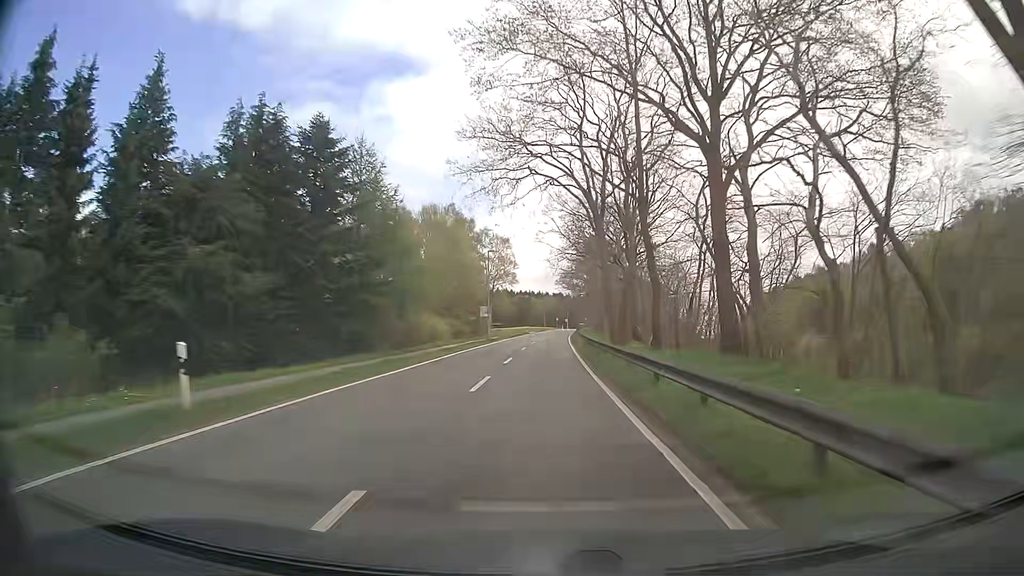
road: tertiary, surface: asphalt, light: Day
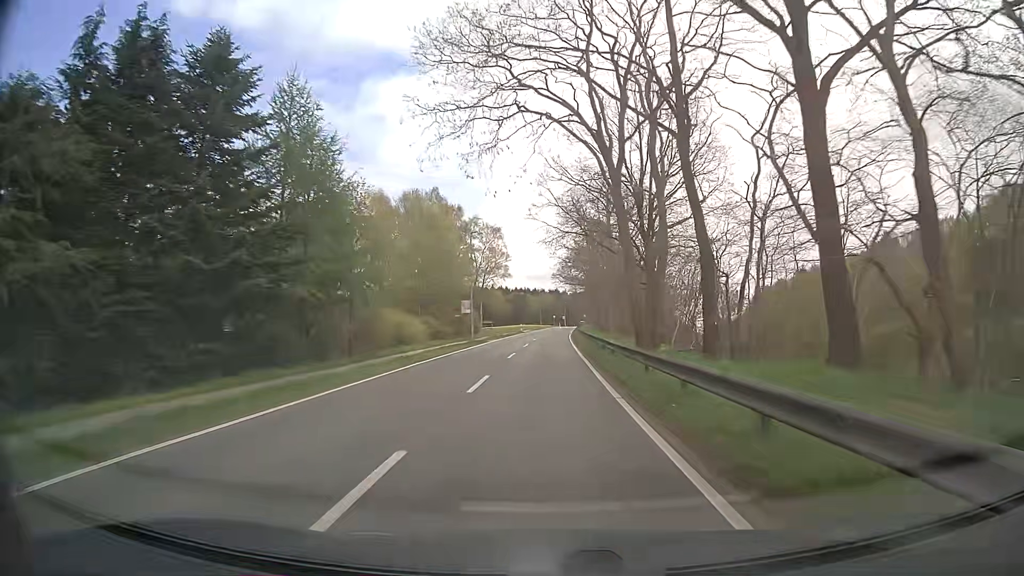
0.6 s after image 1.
(0.0, +10.7) m; 0°
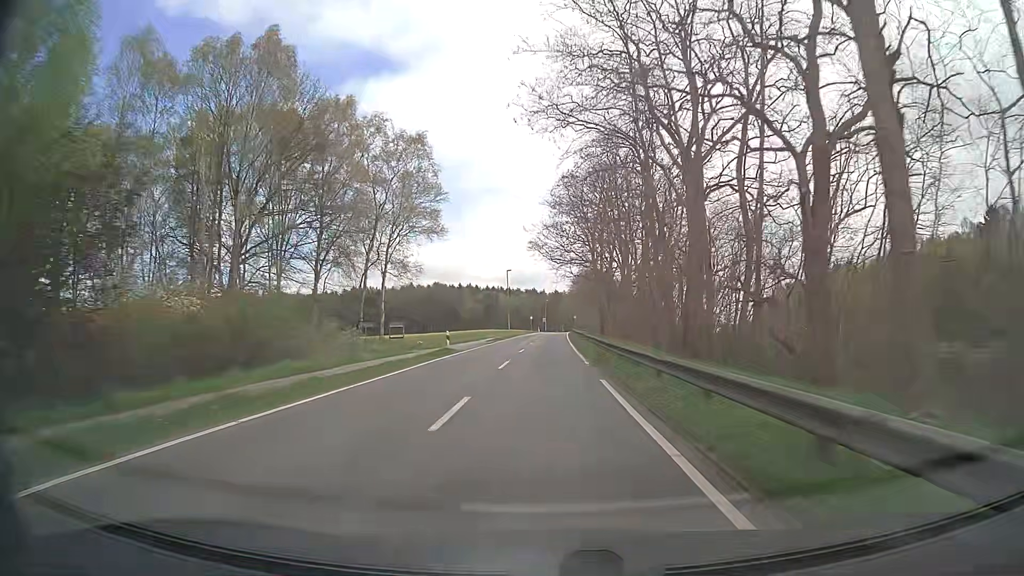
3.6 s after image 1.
(+1.1, +53.6) m; +2°
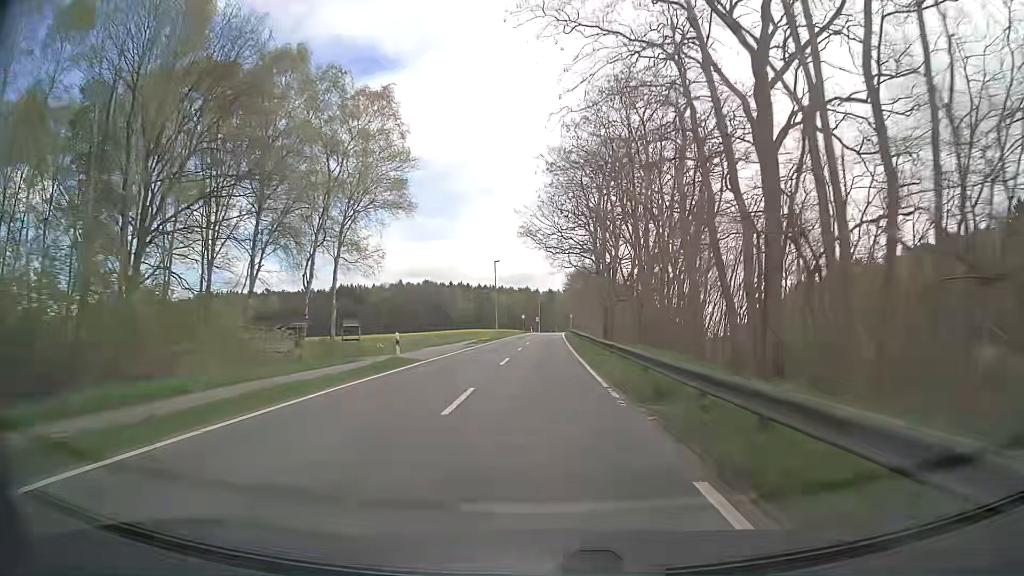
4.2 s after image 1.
(0.0, +10.7) m; +1°
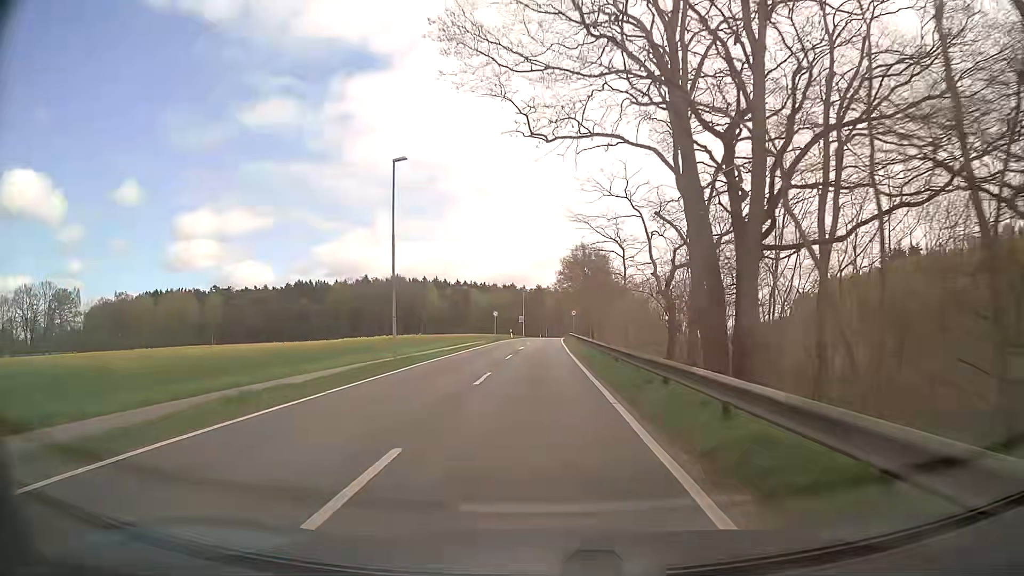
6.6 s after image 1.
(+0.2, +42.9) m; 0°
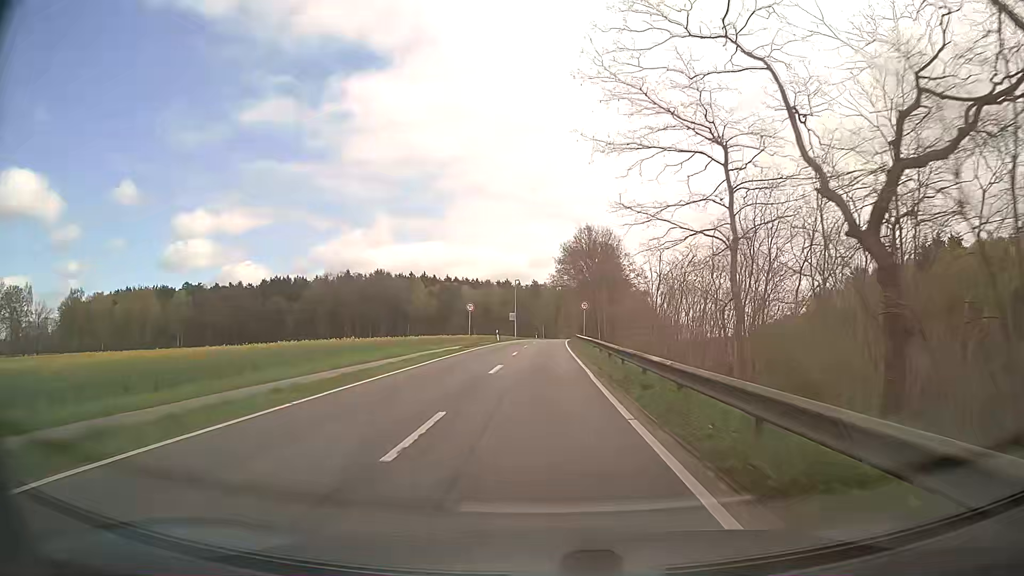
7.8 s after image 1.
(+0.2, +21.5) m; +1°
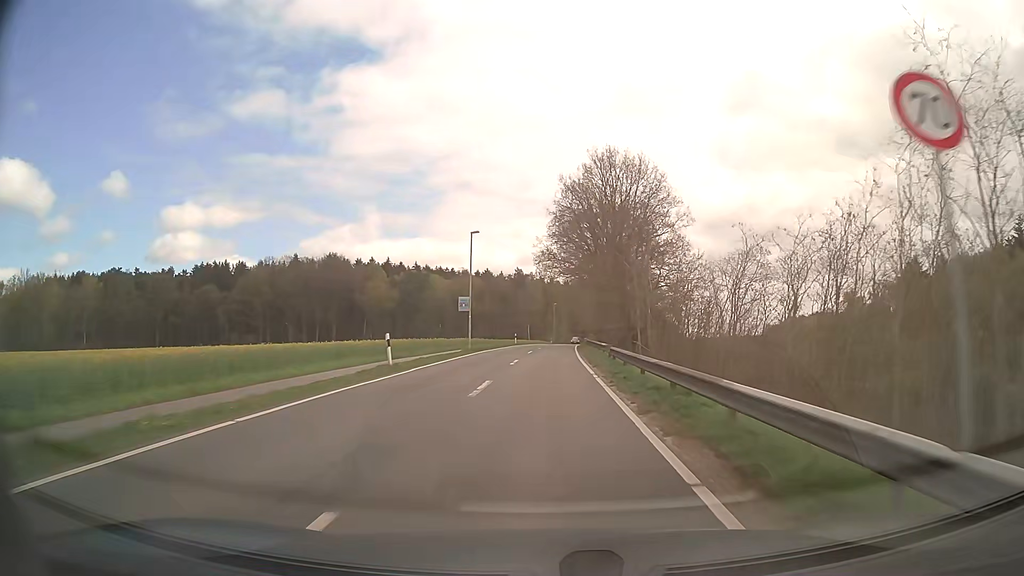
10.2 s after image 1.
(+0.3, +43.0) m; +1°
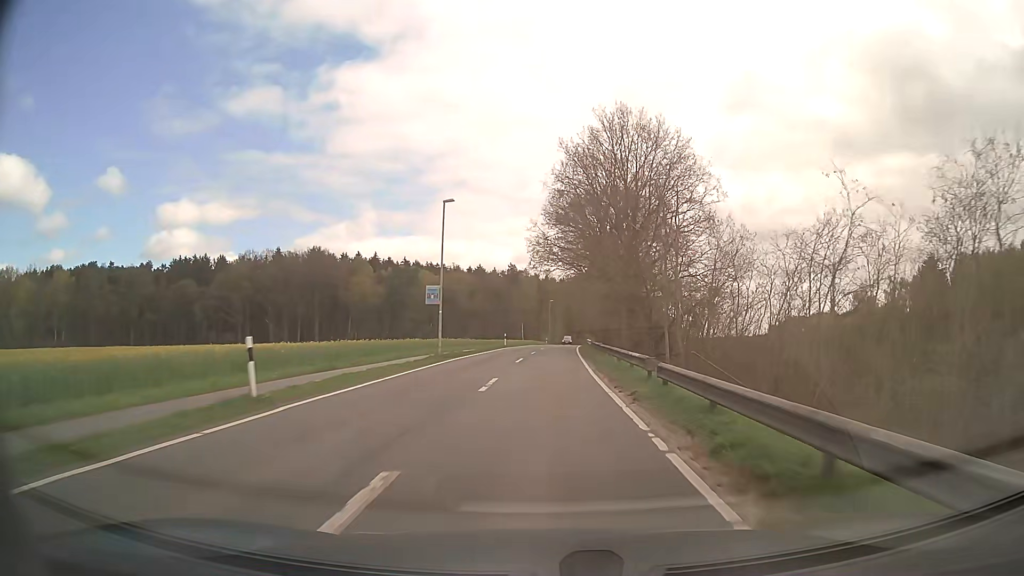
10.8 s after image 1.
(0.0, +10.8) m; 0°
(0, +10) (0, +20) (+1, +30) (+1, +40) (+1, +50) (+2, +60) (+3, +70) (+3, +80) (+4, +90) (+5, +100) m
